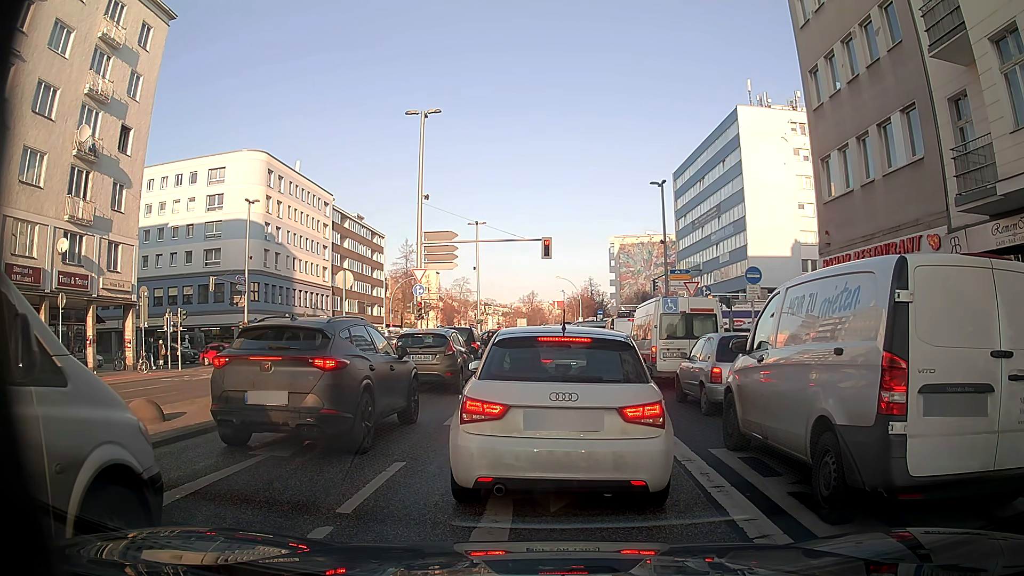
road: secondary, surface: asphalt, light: Day
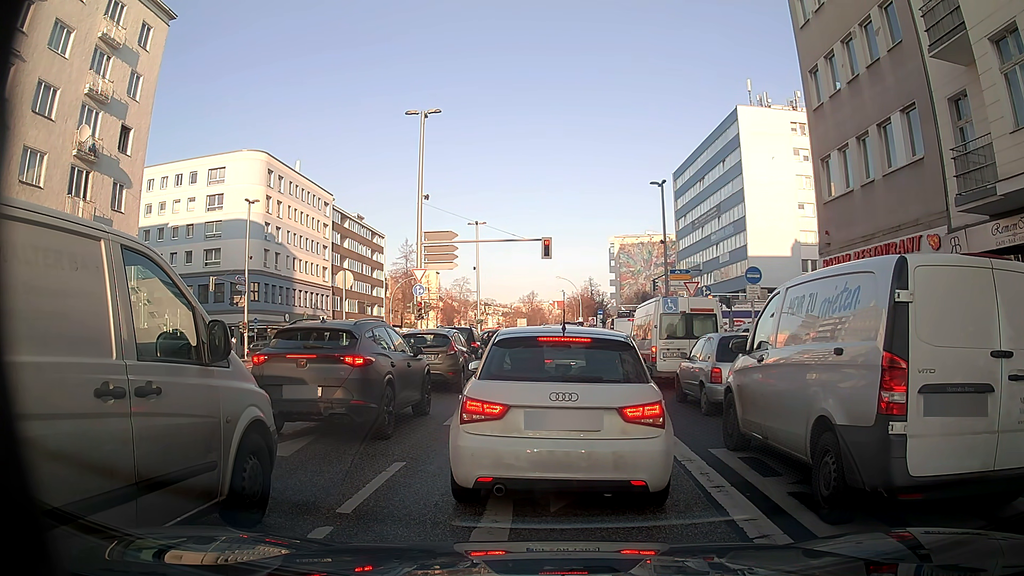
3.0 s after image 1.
(0.0, 0.0) m; 0°
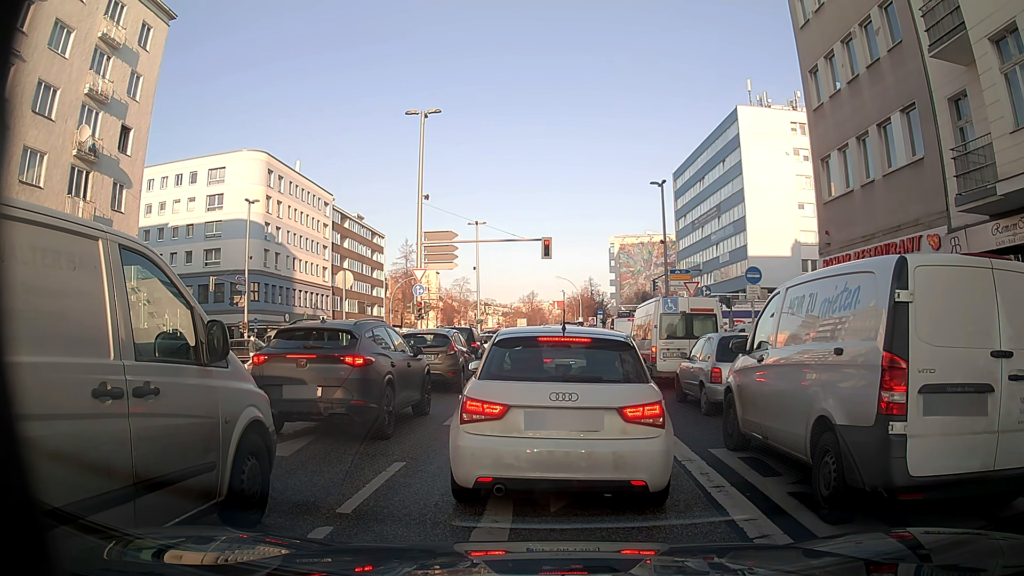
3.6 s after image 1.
(0.0, 0.0) m; 0°
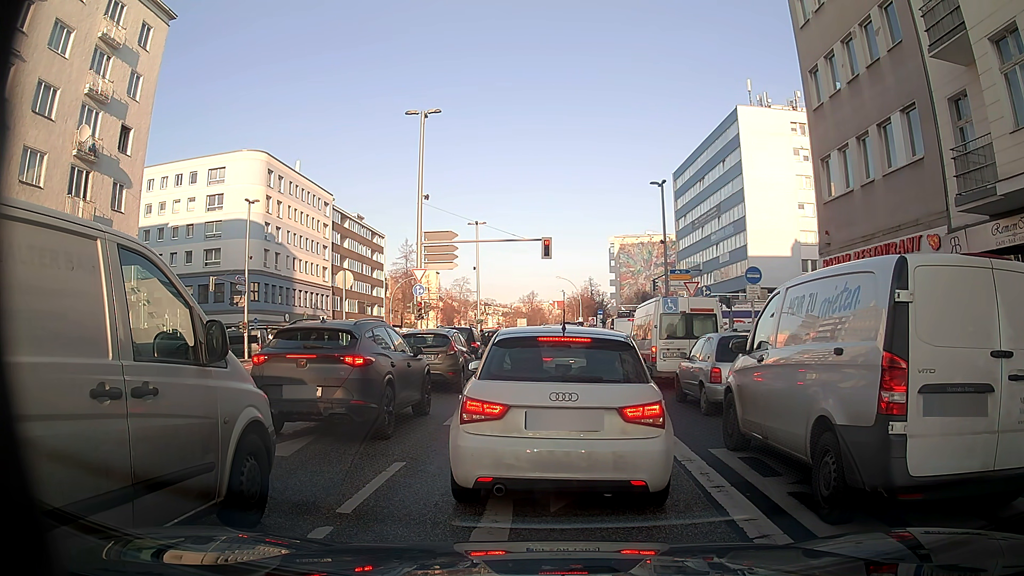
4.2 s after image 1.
(0.0, 0.0) m; 0°
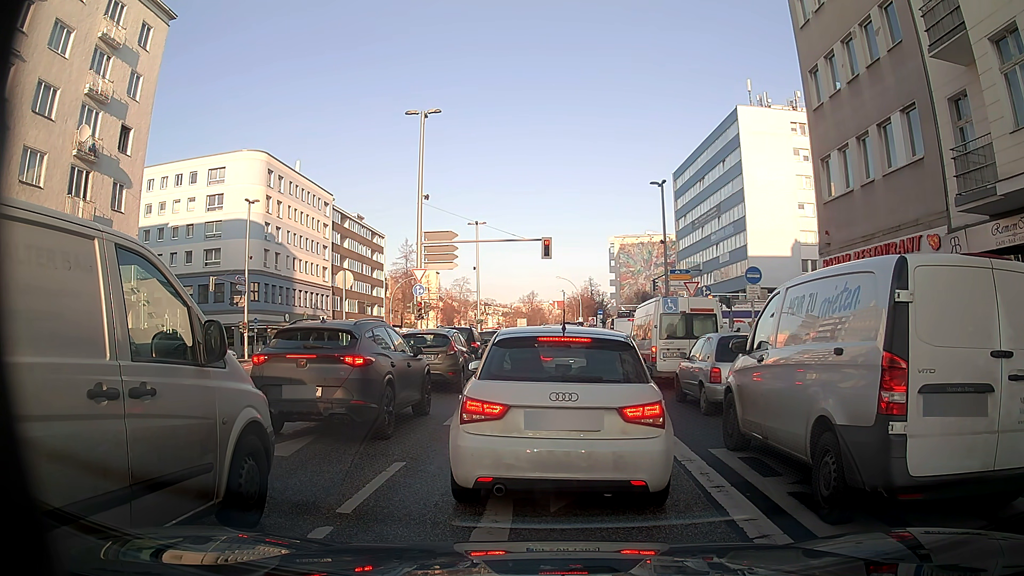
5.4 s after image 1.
(0.0, 0.0) m; 0°
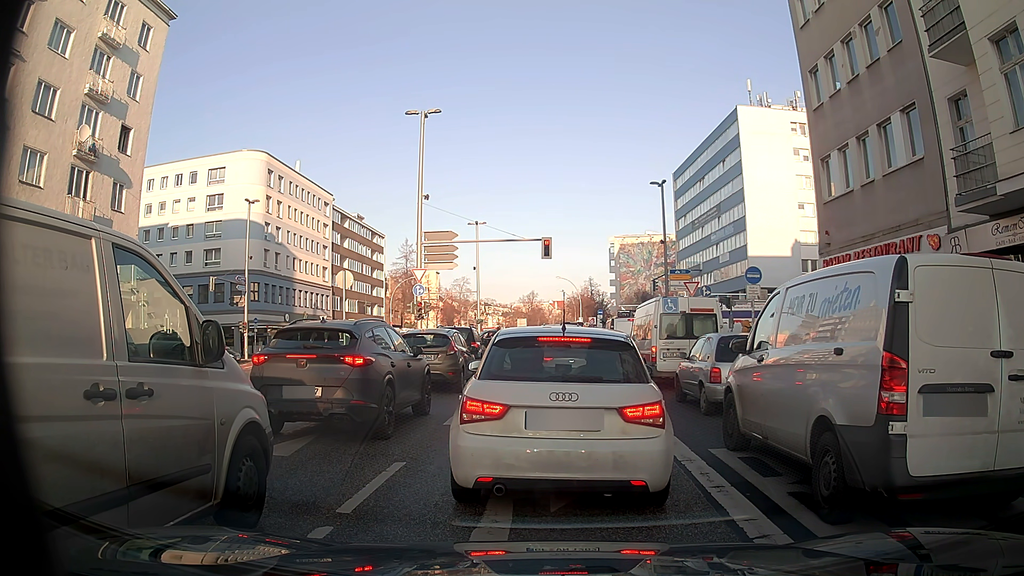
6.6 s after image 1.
(0.0, 0.0) m; 0°
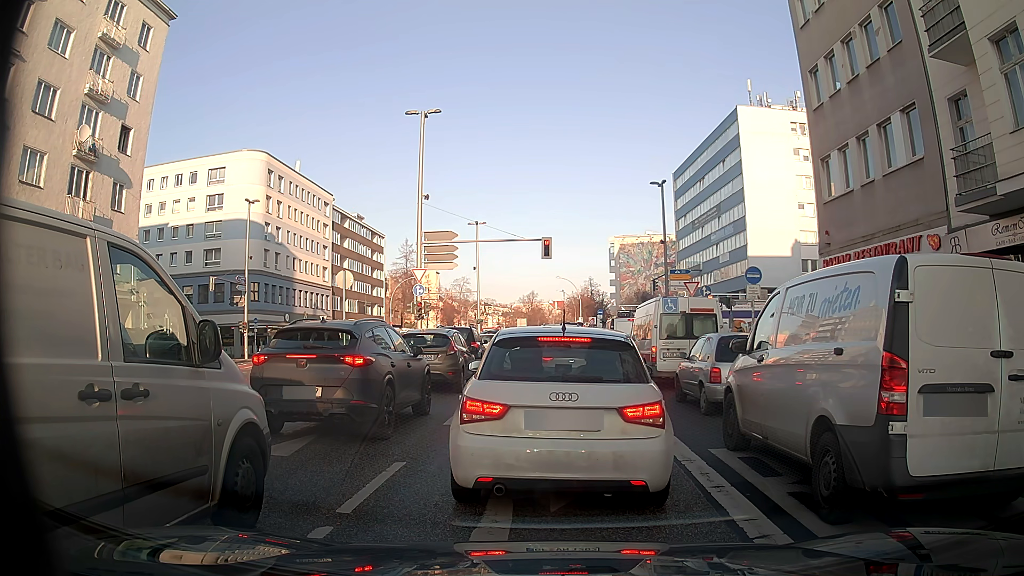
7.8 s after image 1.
(0.0, 0.0) m; 0°
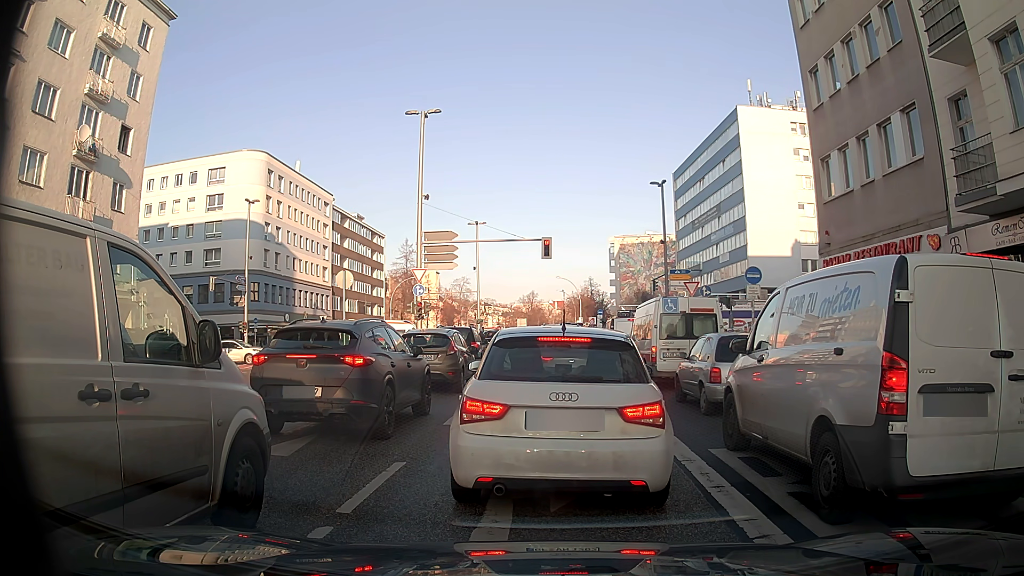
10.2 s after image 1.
(0.0, 0.0) m; 0°
